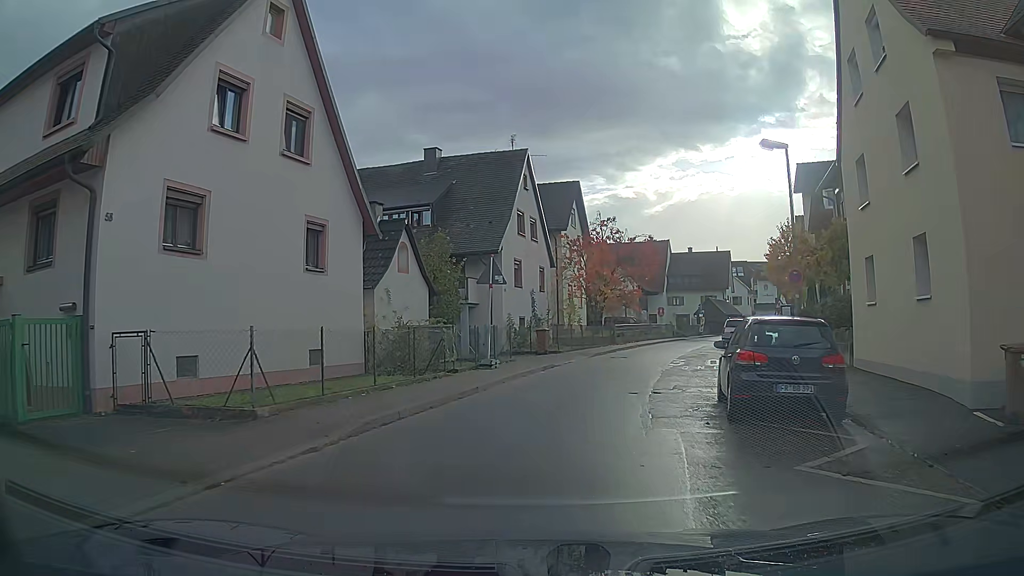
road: tertiary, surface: asphalt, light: Day
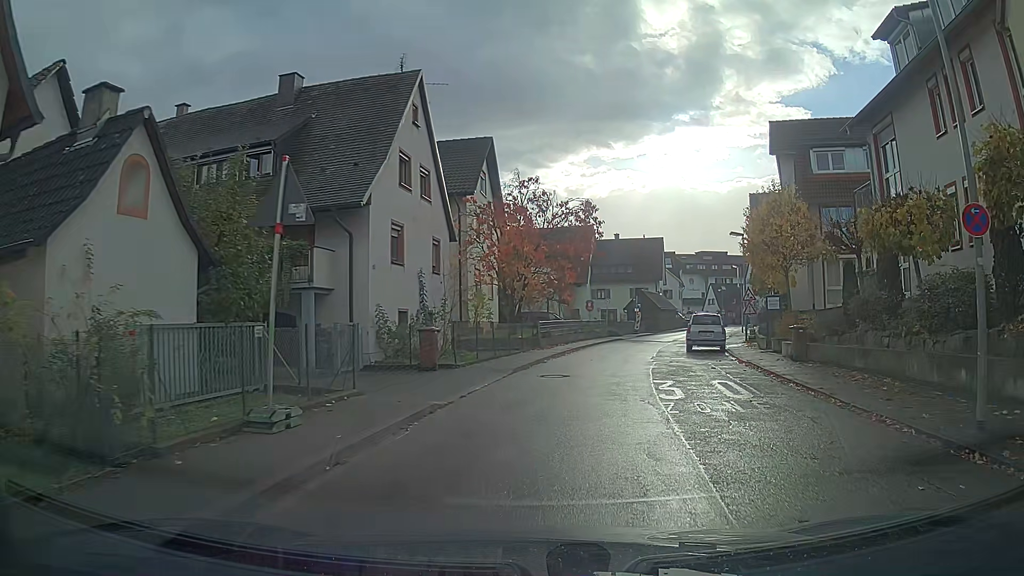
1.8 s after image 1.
(+0.7, +10.7) m; +8°
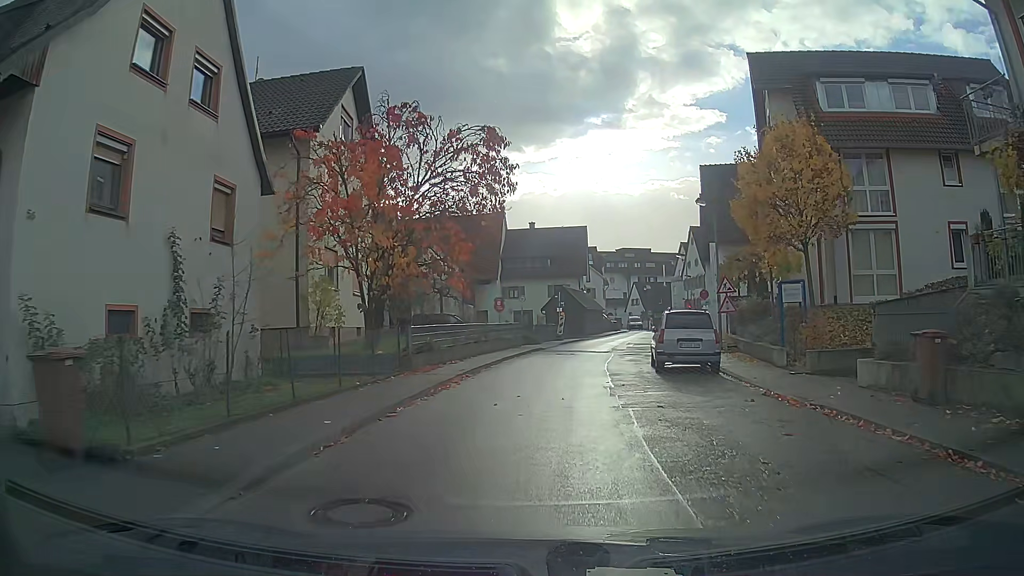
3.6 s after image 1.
(+0.7, +11.2) m; +6°
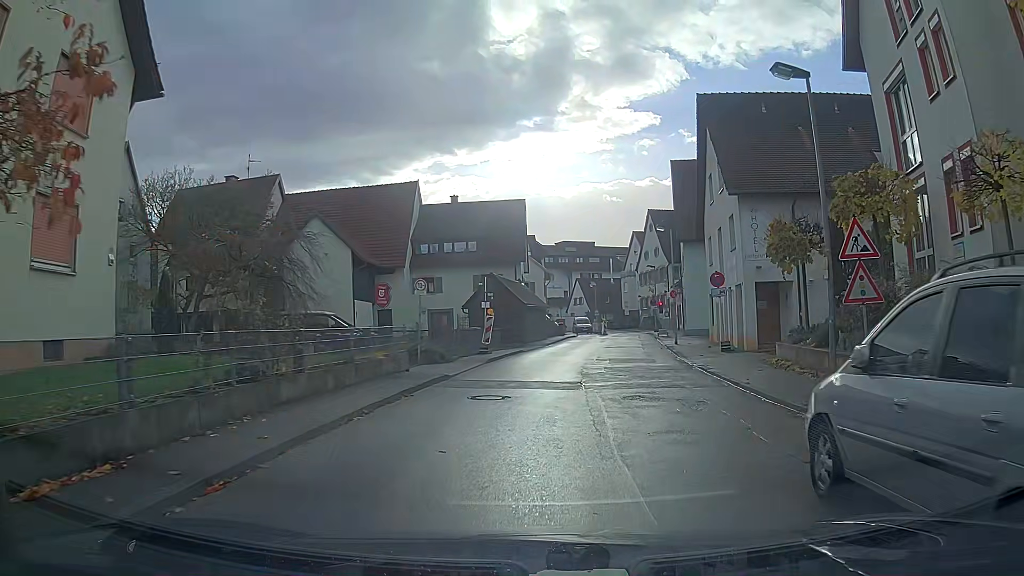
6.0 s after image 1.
(+0.8, +15.4) m; +6°
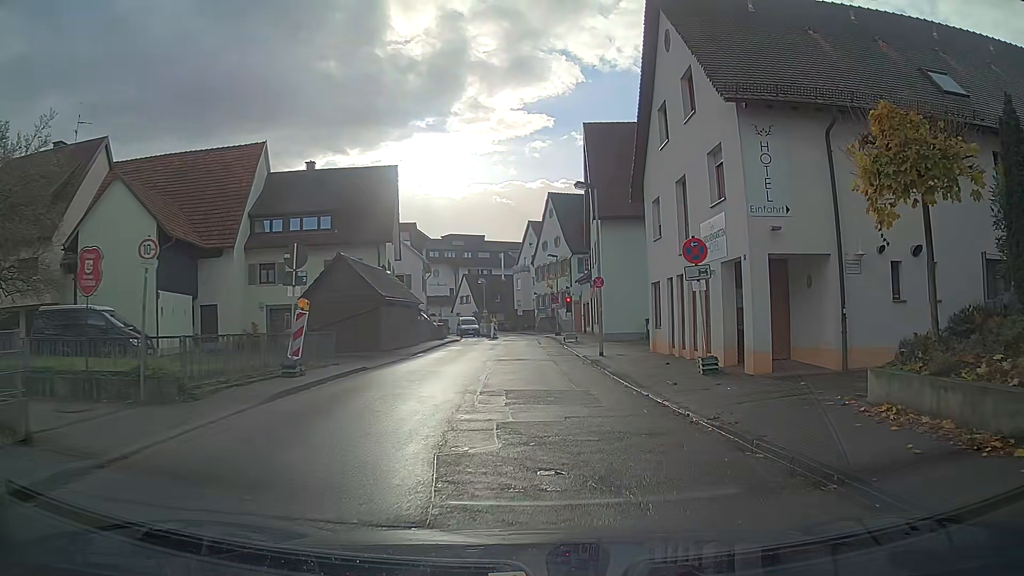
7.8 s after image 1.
(+0.9, +10.9) m; +9°
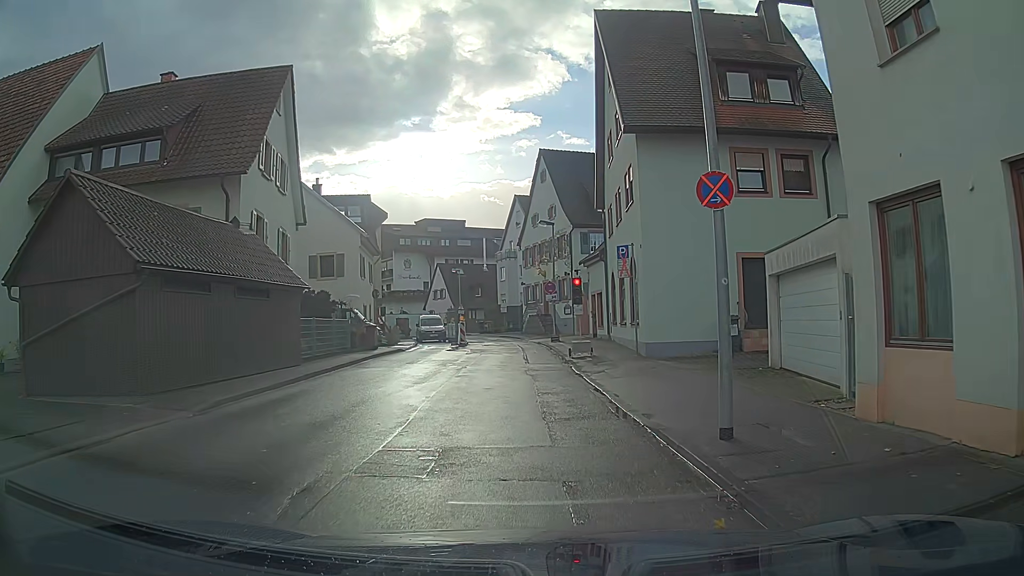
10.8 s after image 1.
(0.0, +16.4) m; 0°
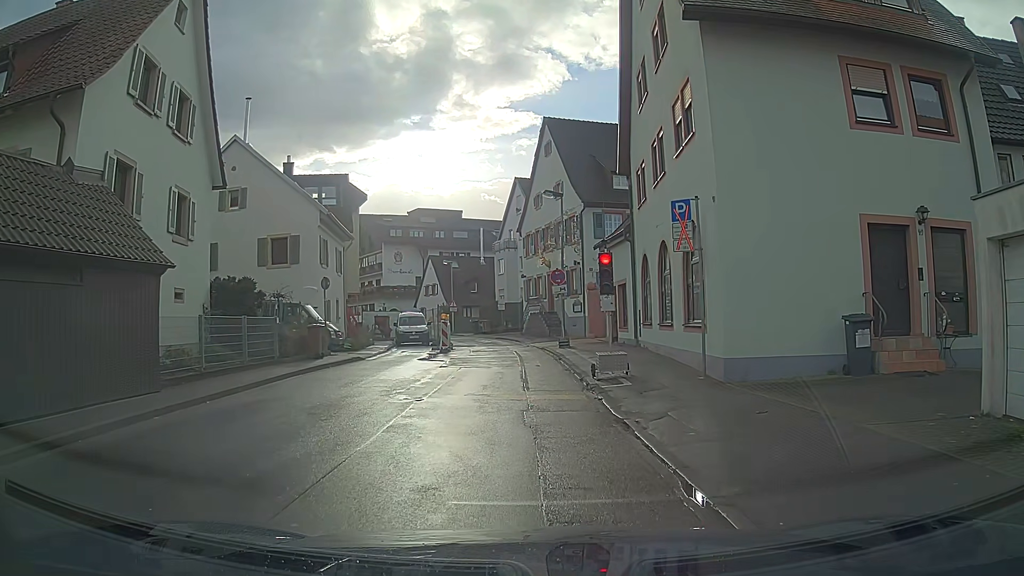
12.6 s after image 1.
(0.0, +7.5) m; 0°
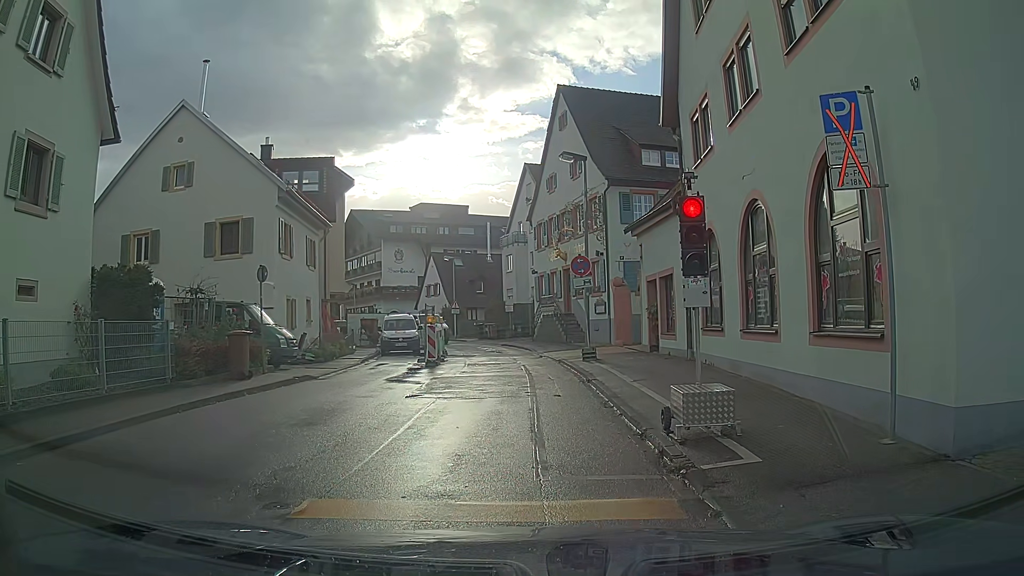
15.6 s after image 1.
(-0.1, +6.2) m; -1°
(0, +10) (-1, +20) (-2, +30) (-4, +40) (-7, +49) (-11, +58) (-16, +67) (-22, +75) (-27, +84) (-34, +90) m
